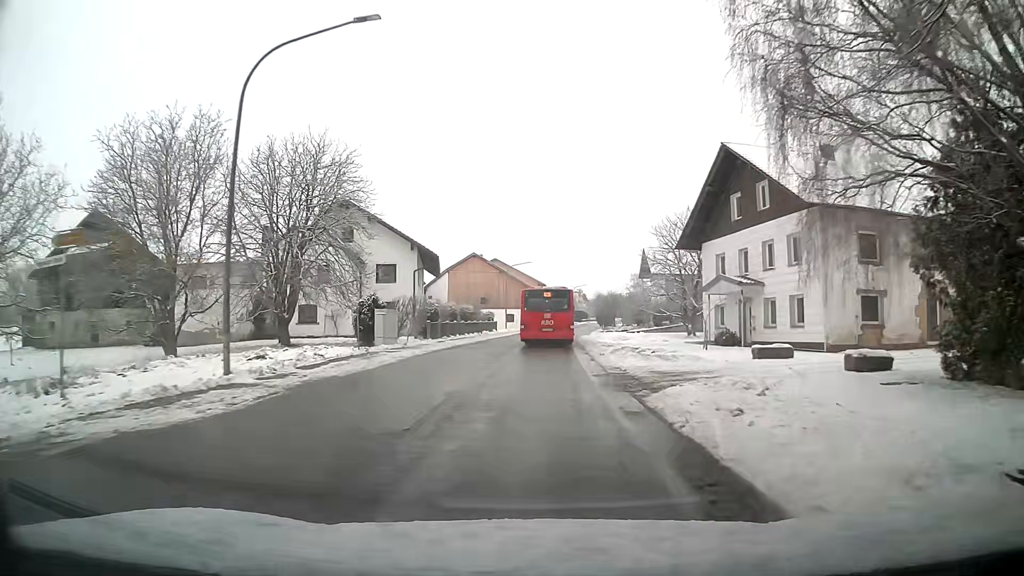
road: tertiary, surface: asphalt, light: Day
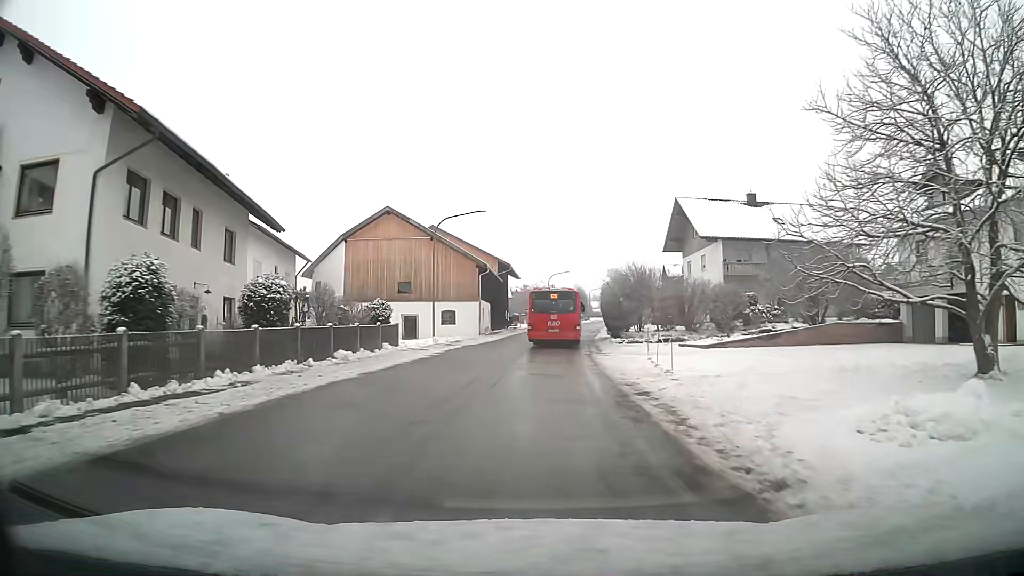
(+1.0, +35.4) m; +3°
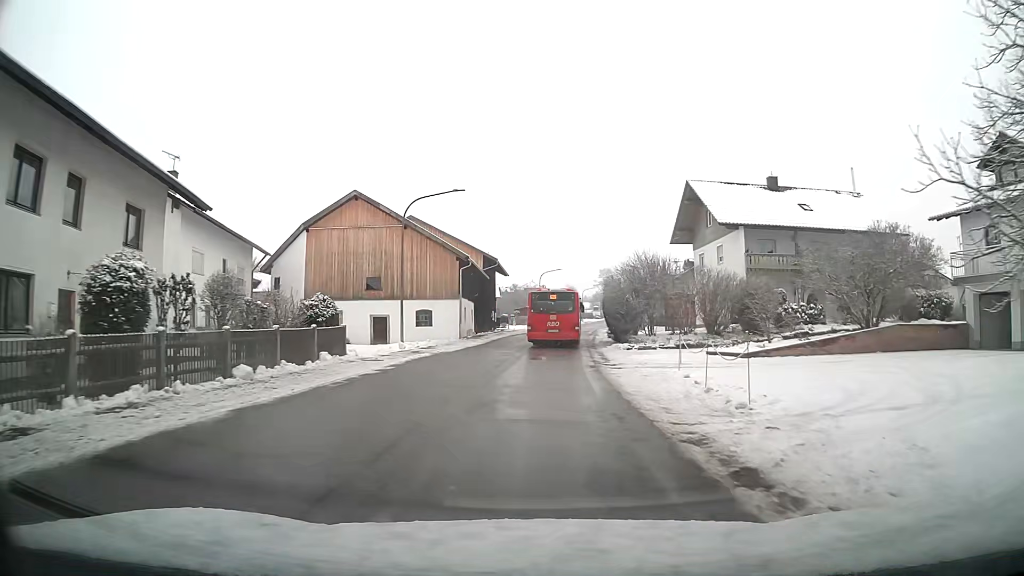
(0.0, +6.8) m; +1°
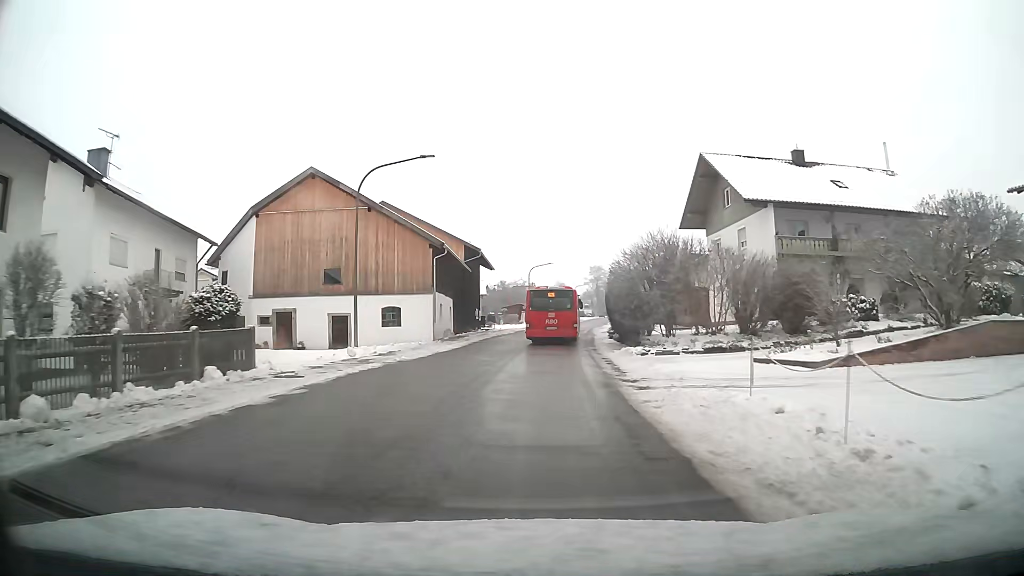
(0.0, +6.7) m; +1°
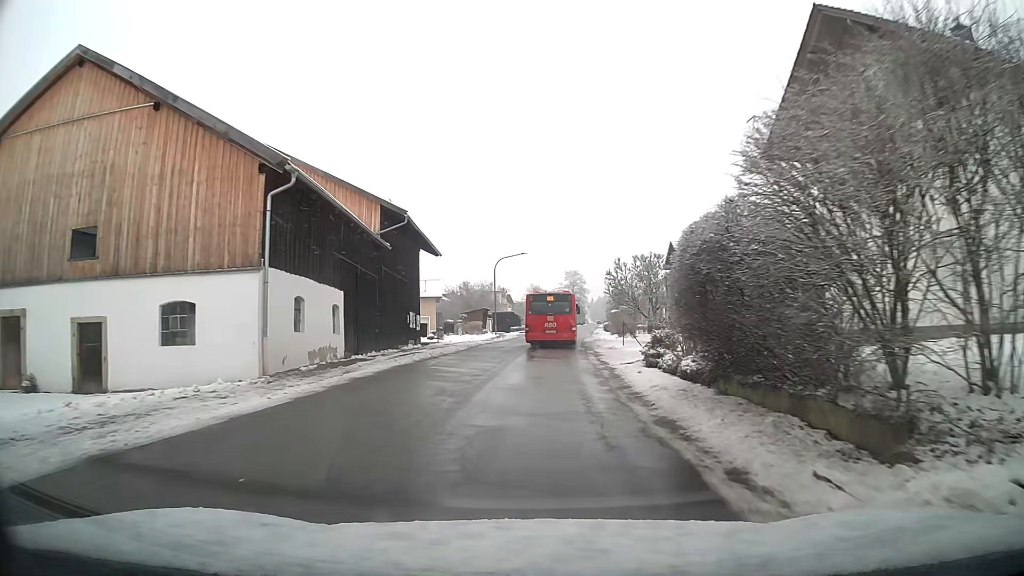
(+0.4, +20.0) m; +2°
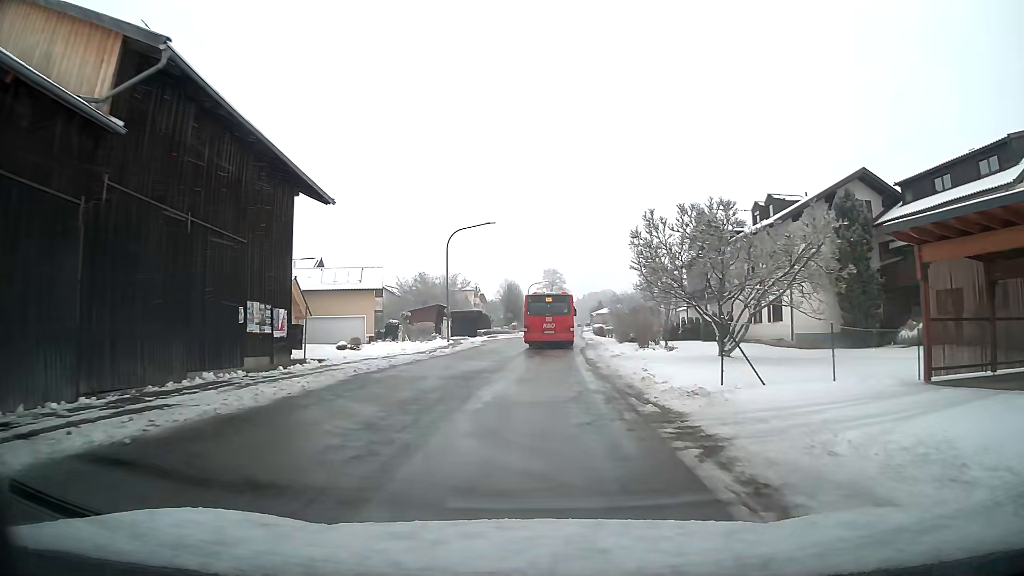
(+0.3, +19.6) m; +2°
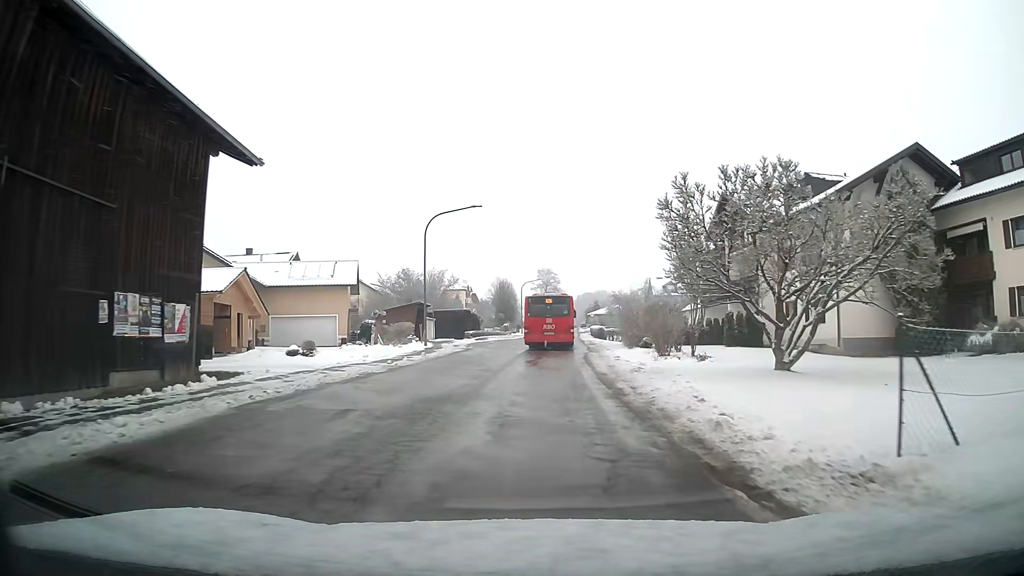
(0.0, +6.4) m; +1°
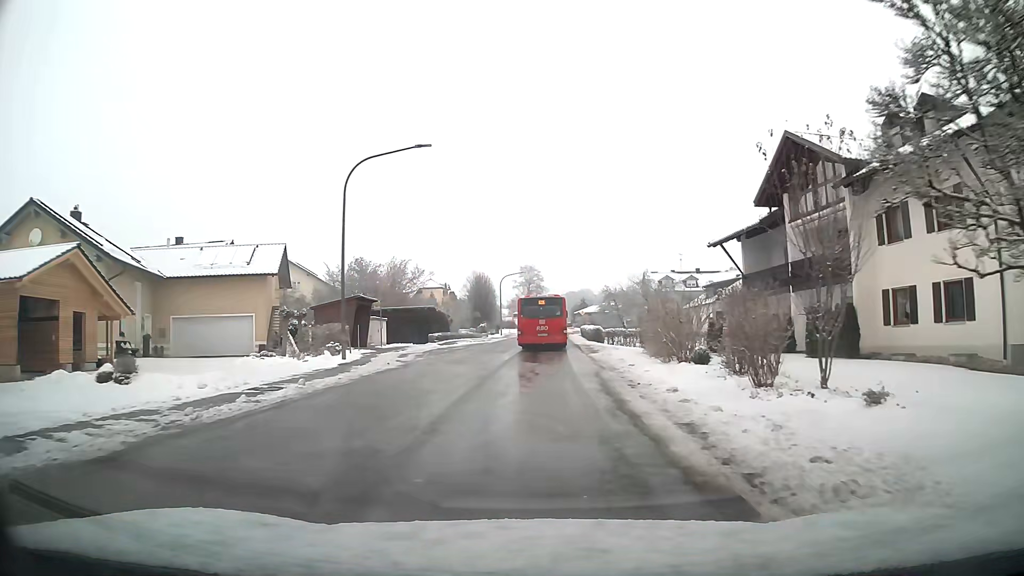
(+0.2, +12.6) m; +1°
(0, +10) (0, +20) (+1, +30) (+1, +40) (+1, +50) (+1, +60) (+1, +70) (+2, +80) (+7, +88) (+16, +91) m
